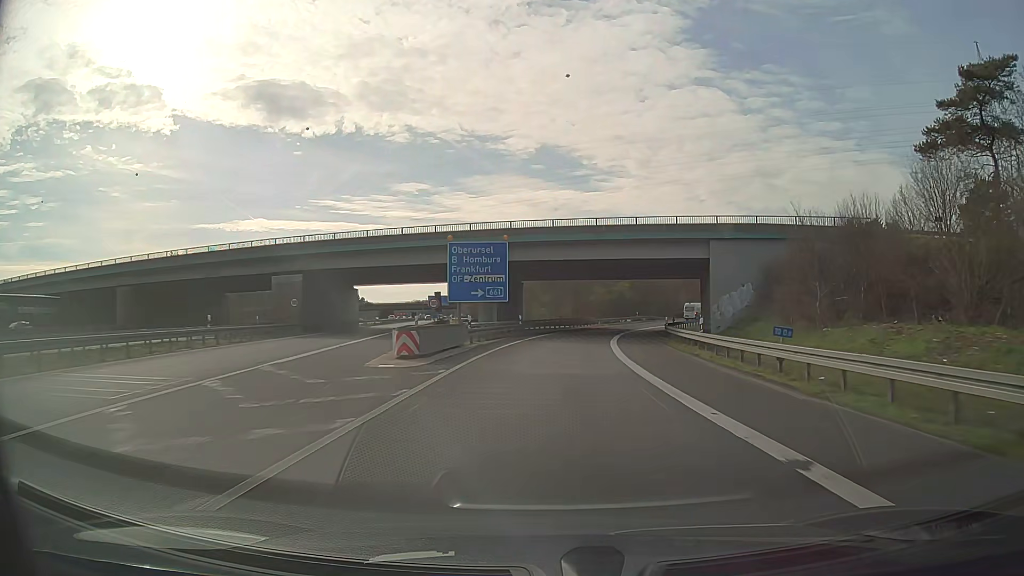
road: motorway_link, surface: asphalt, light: Day
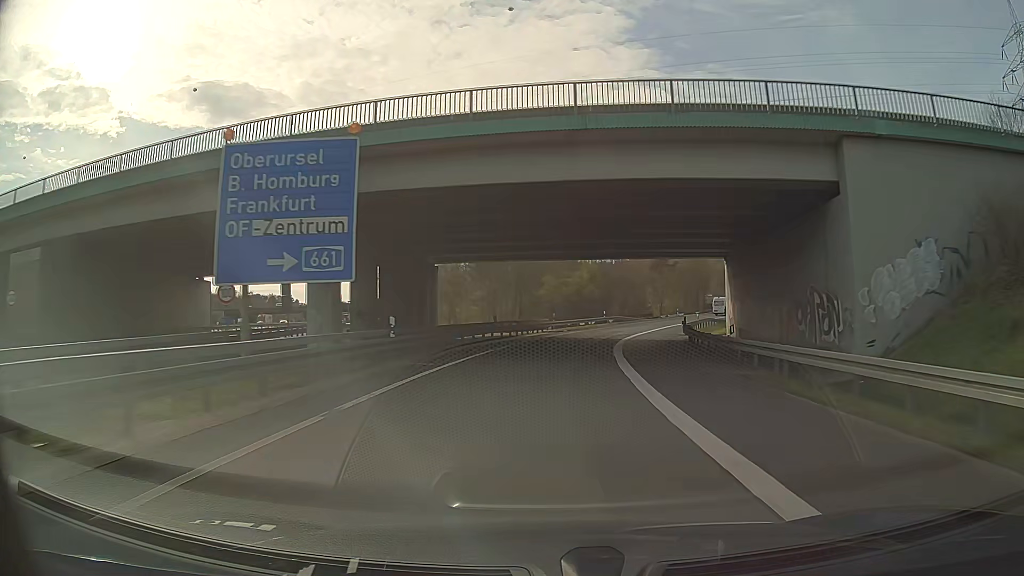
(+1.0, +25.6) m; +5°
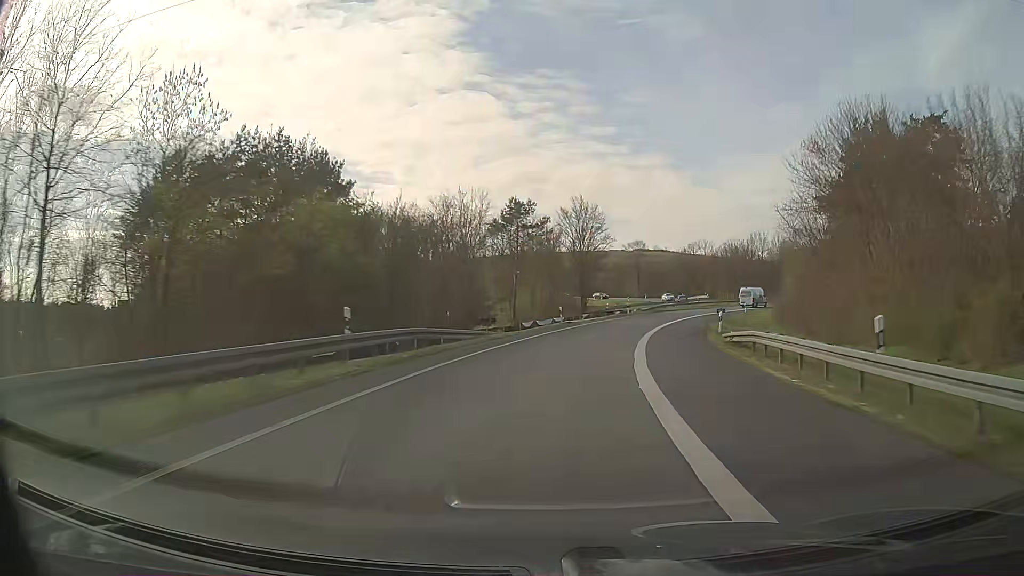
(+4.4, +50.0) m; +11°
(+1, +10) (+2, +20) (+4, +30) (+7, +39) (+11, +49) (+15, +58) (+20, +66) (+25, +75) (+31, +83) (+37, +91) m
